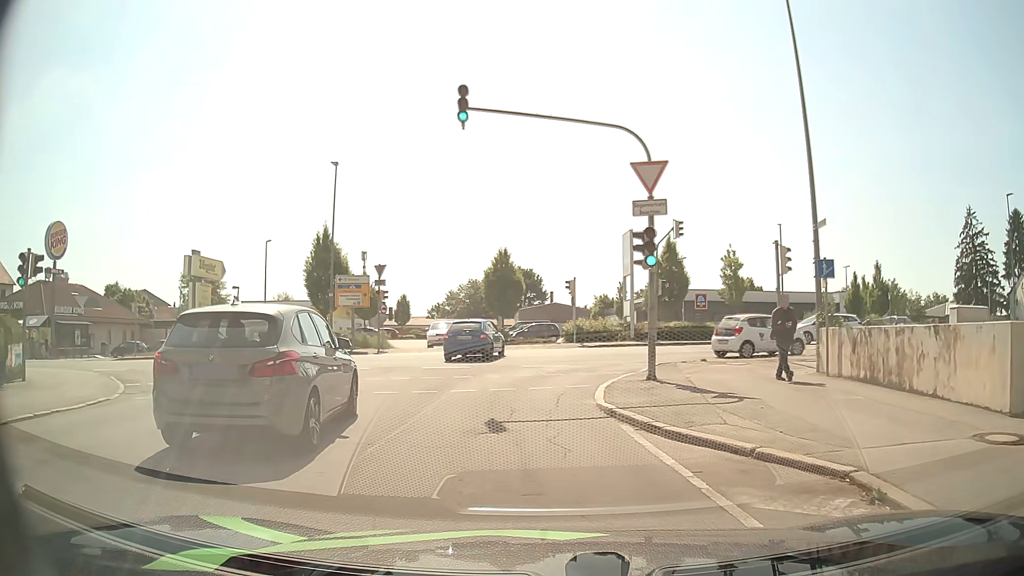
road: residential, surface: asphalt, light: Day
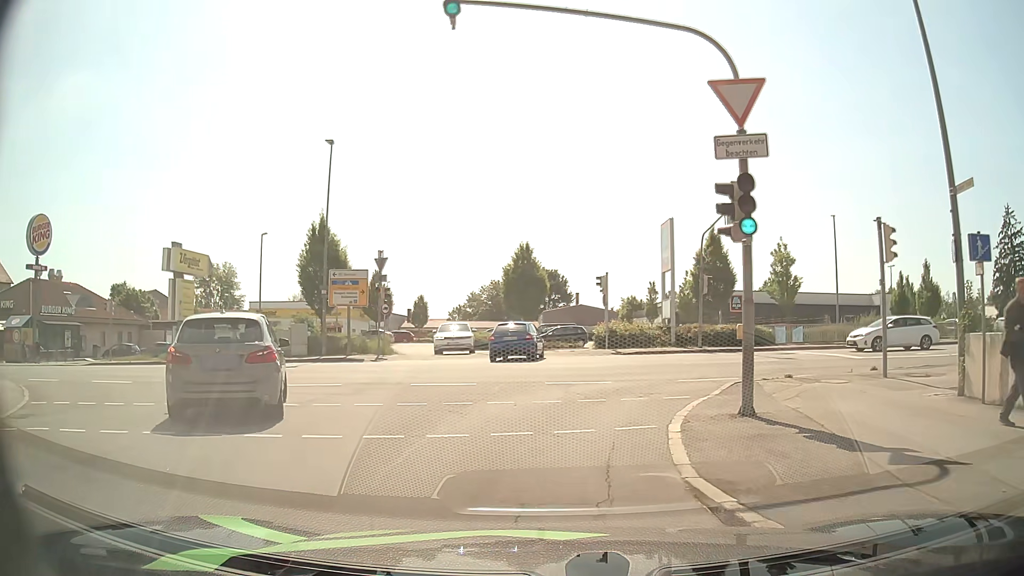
(-0.1, +5.3) m; -2°
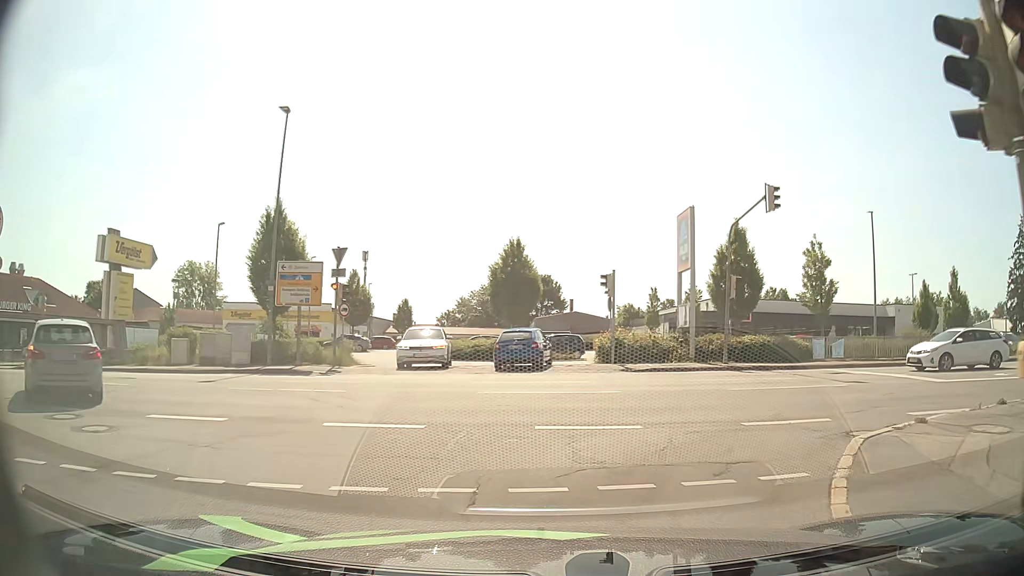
(-0.1, +5.9) m; 0°
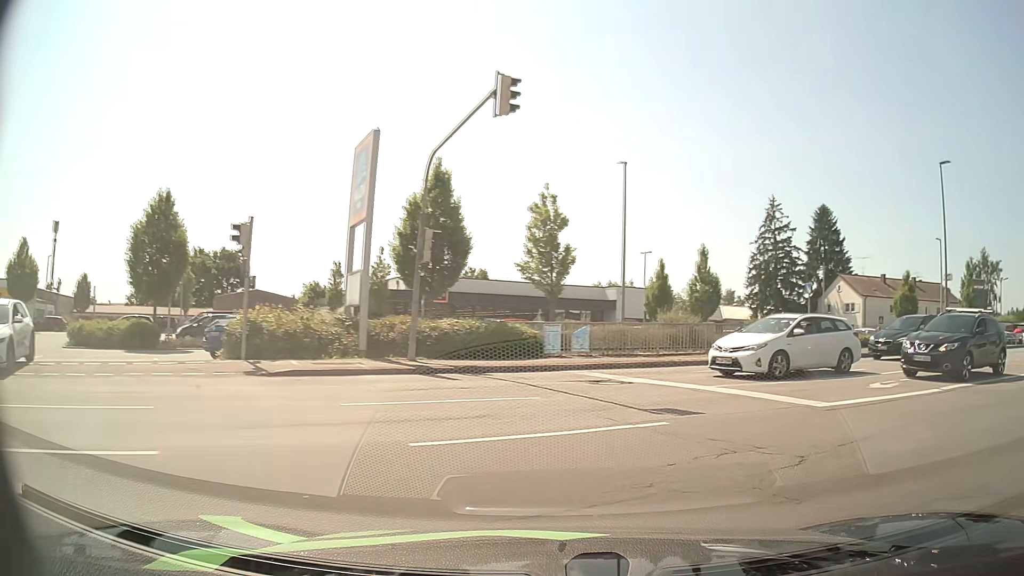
(+1.8, +8.7) m; +25°
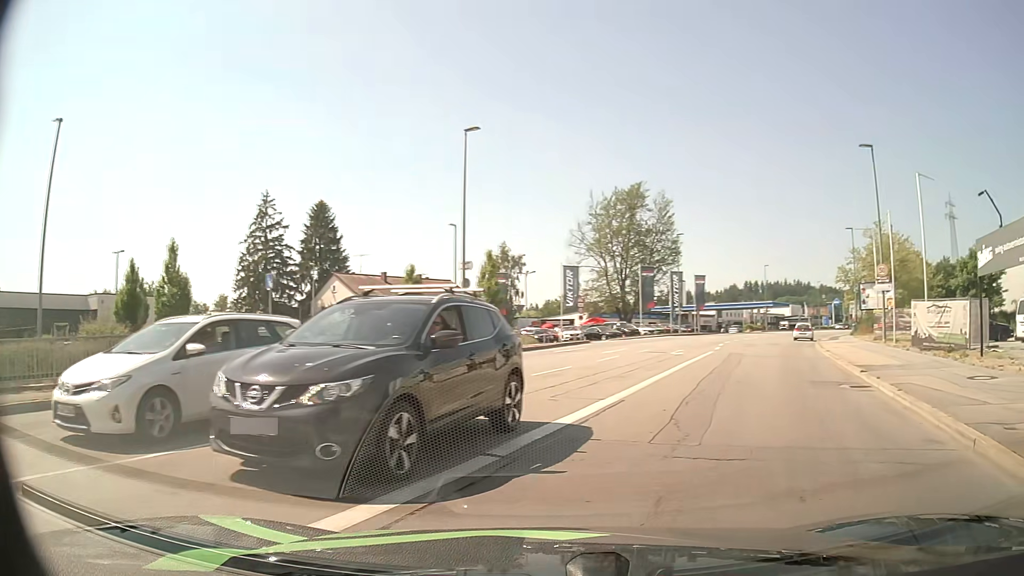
(+2.8, +6.8) m; +45°
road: tertiary
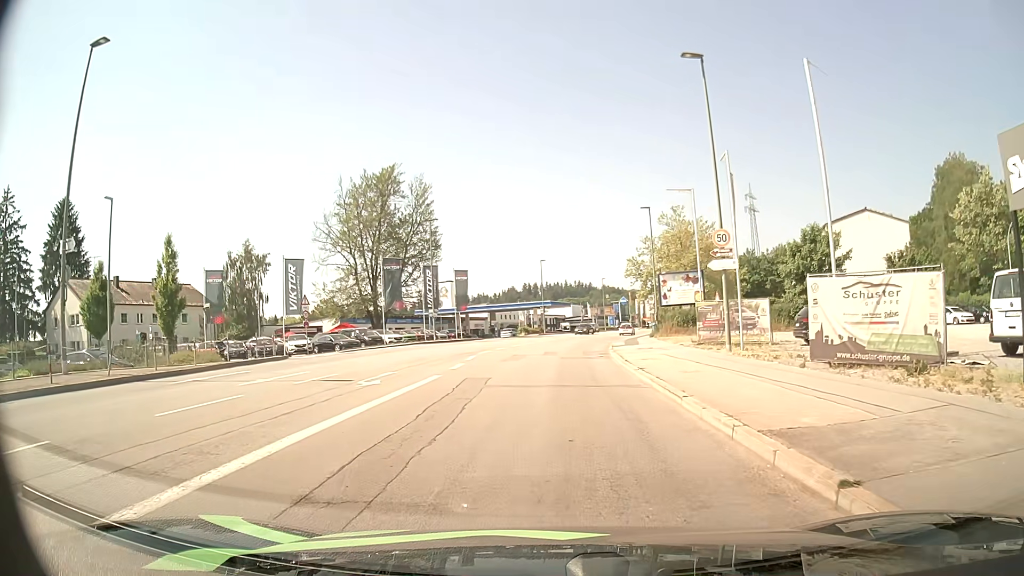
(+3.6, +12.2) m; +17°
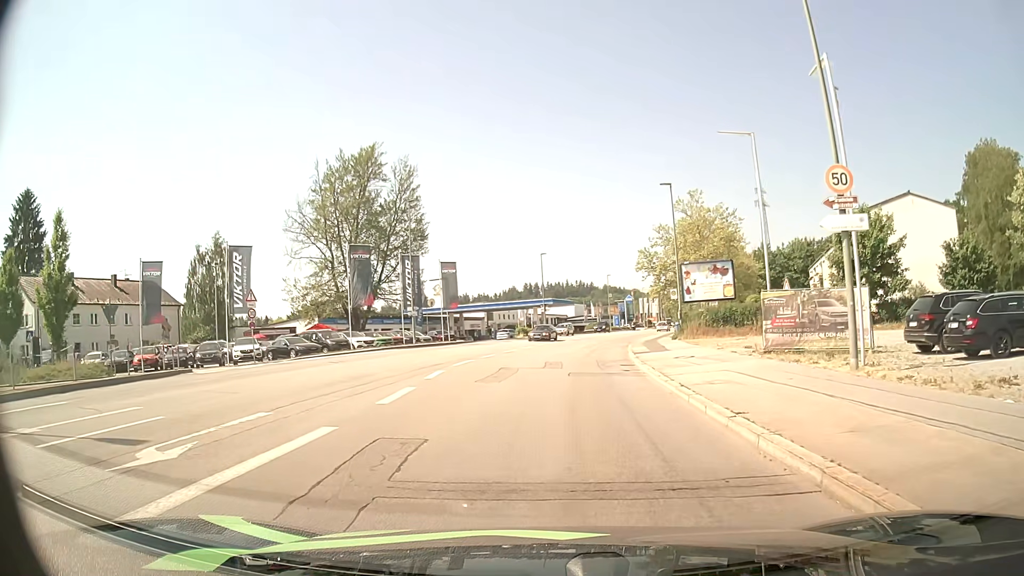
(0.0, +9.3) m; +1°
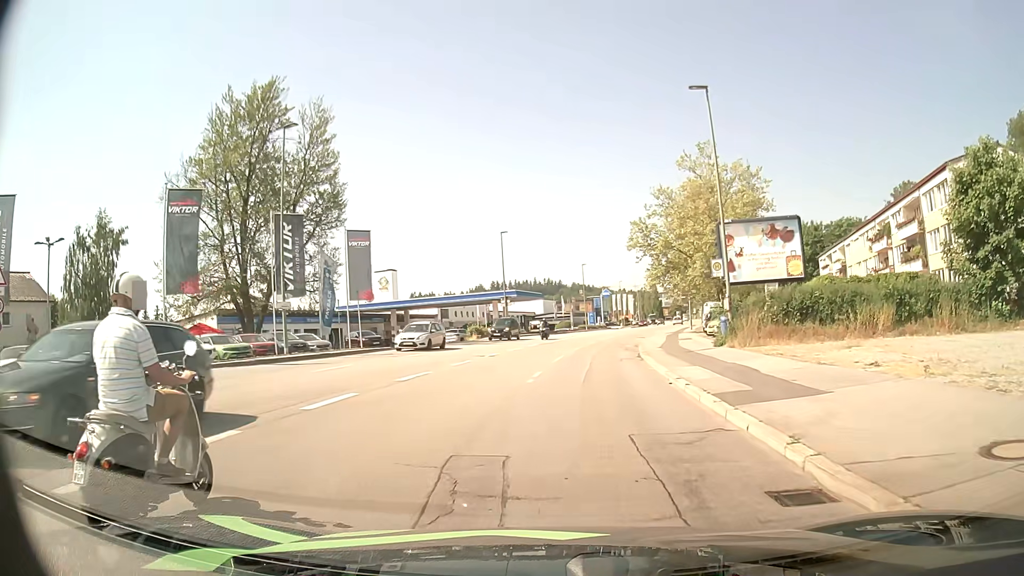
(+0.3, +19.0) m; +2°
(0, +10) (+1, +20) (+2, +30) (+3, +40) (+5, +50) (+7, +59) (+10, +69) (+12, +79) (+15, +89) (+17, +98) m
